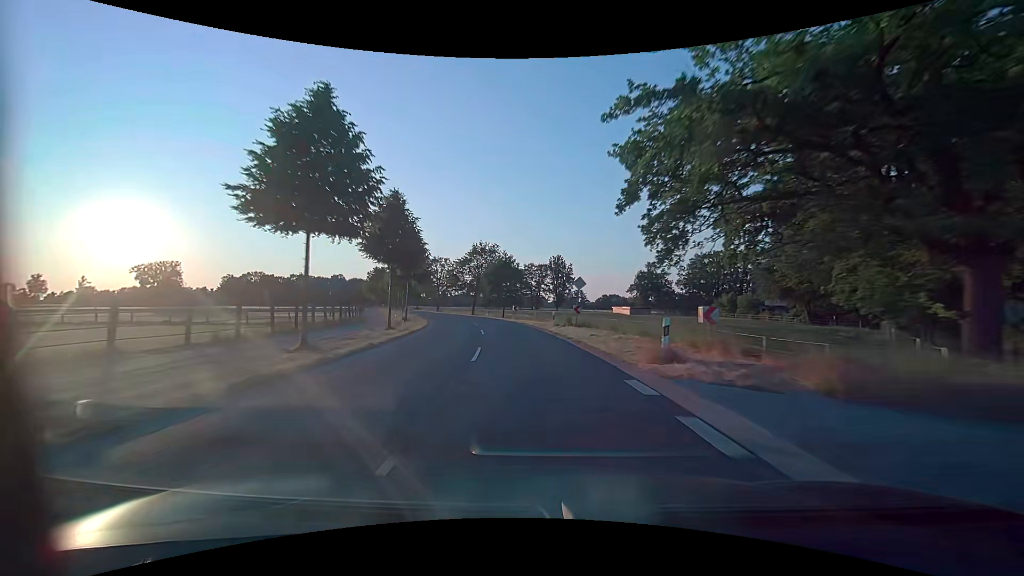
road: secondary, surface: asphalt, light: Day
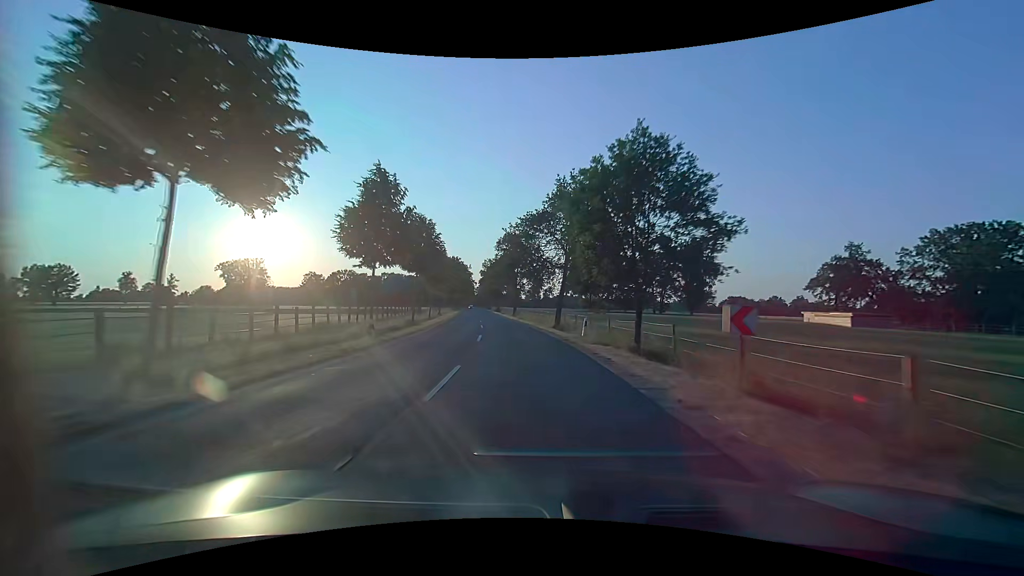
(-4.2, +41.3) m; -12°
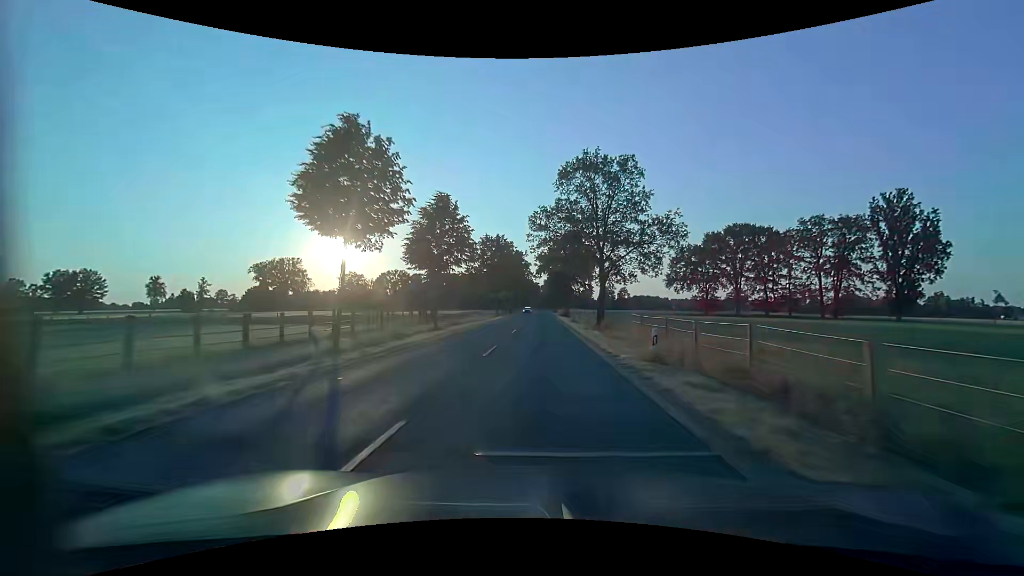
(-3.8, +41.5) m; -8°
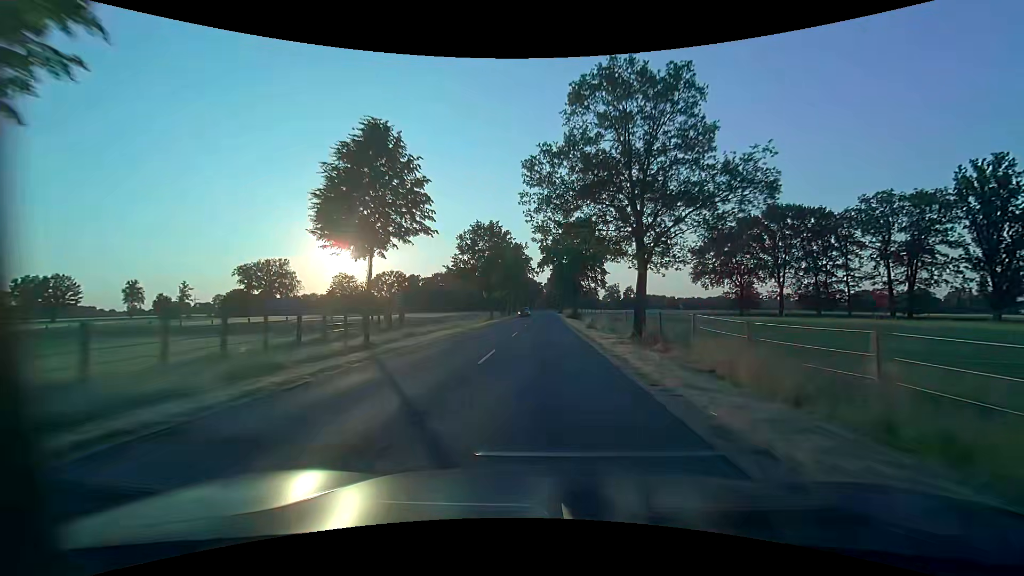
(-0.1, +14.2) m; 0°
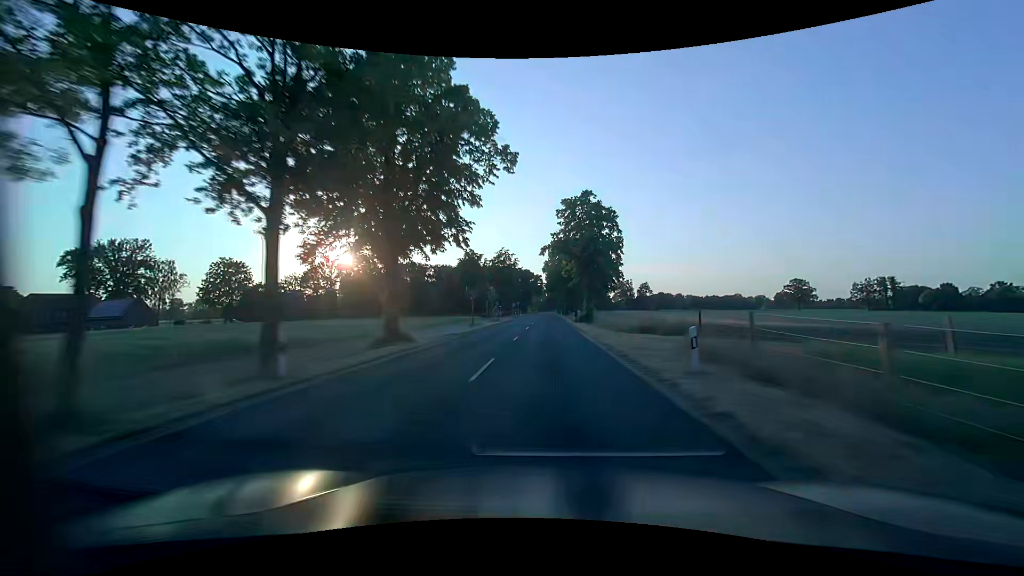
(-0.4, +74.9) m; 0°
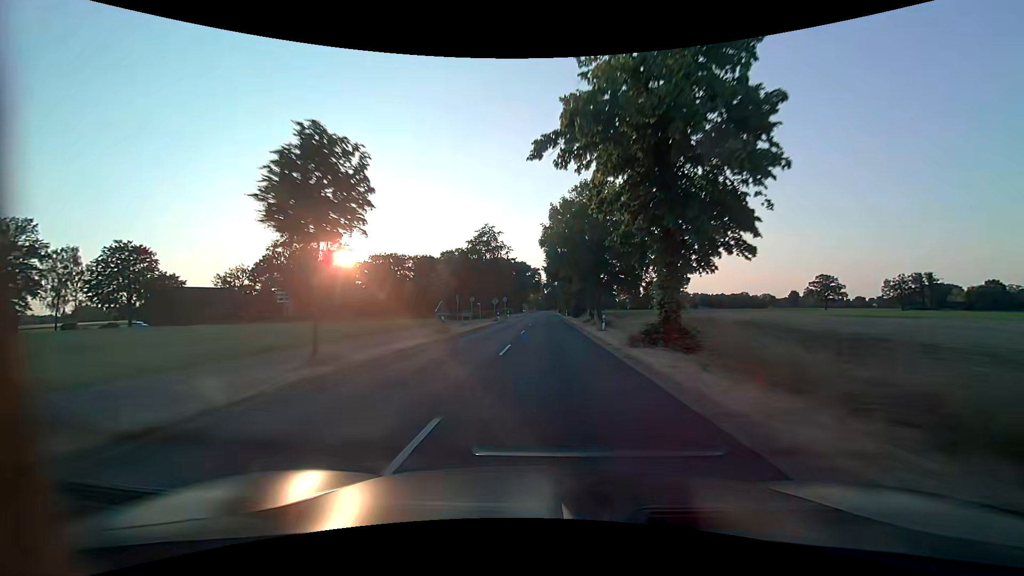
(-0.2, +31.5) m; 0°
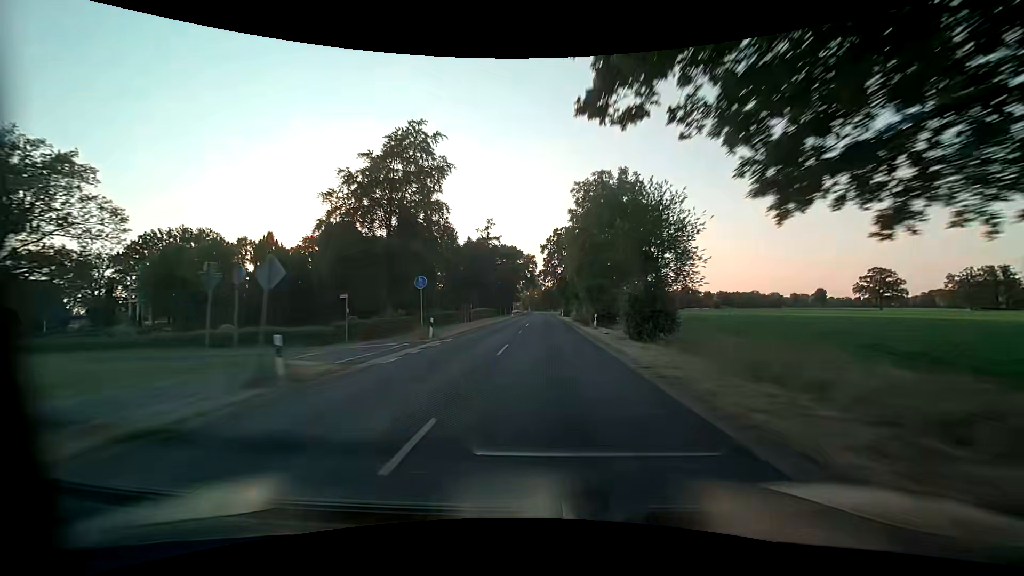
(+0.3, +48.0) m; 0°
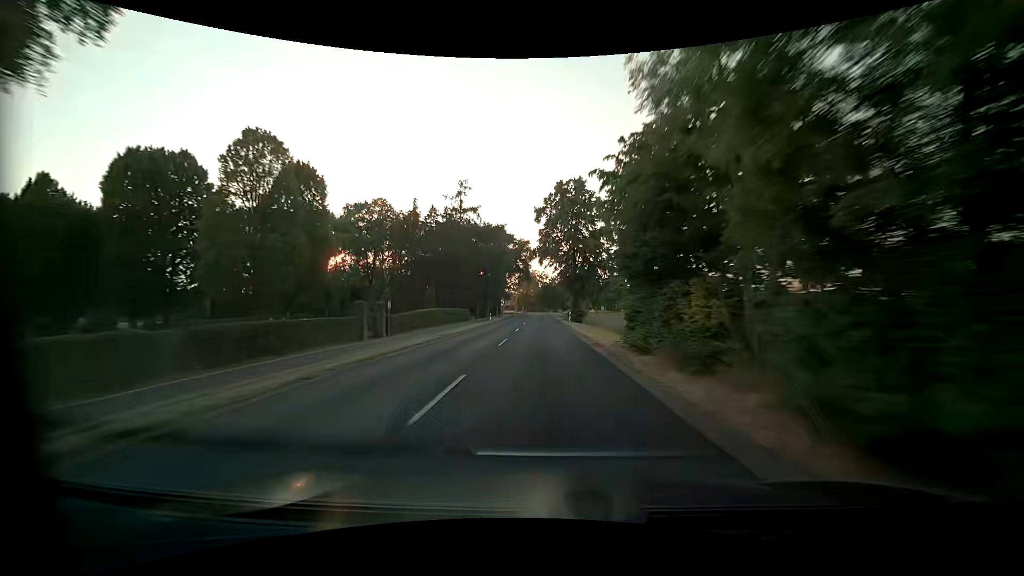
(+0.1, +32.3) m; 0°
(0, +10) (0, +20) (0, +30) (0, +40) (0, +50) (0, +60) (0, +70) (0, +80) (0, +90) (0, +100) m
